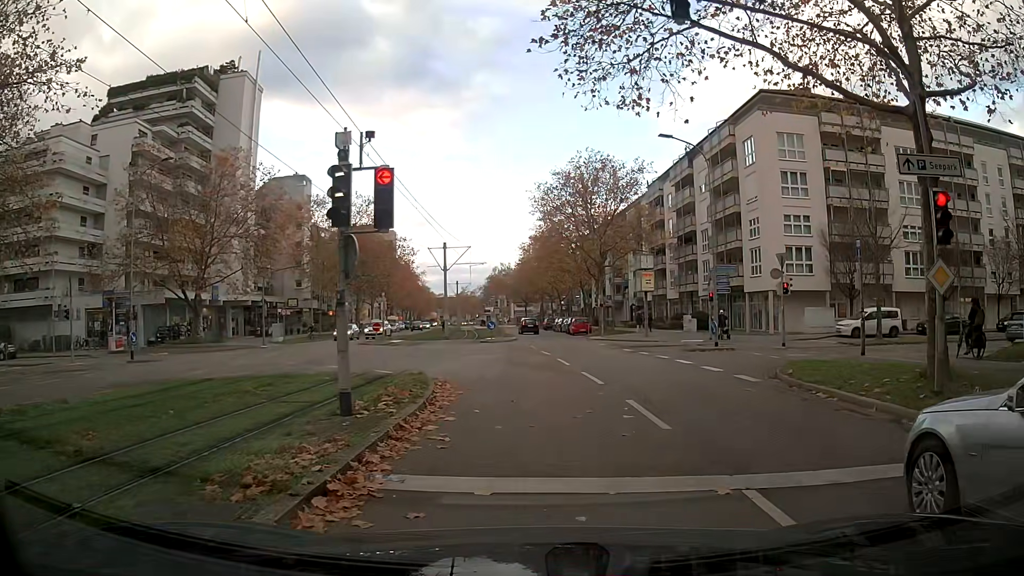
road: tertiary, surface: asphalt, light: Day
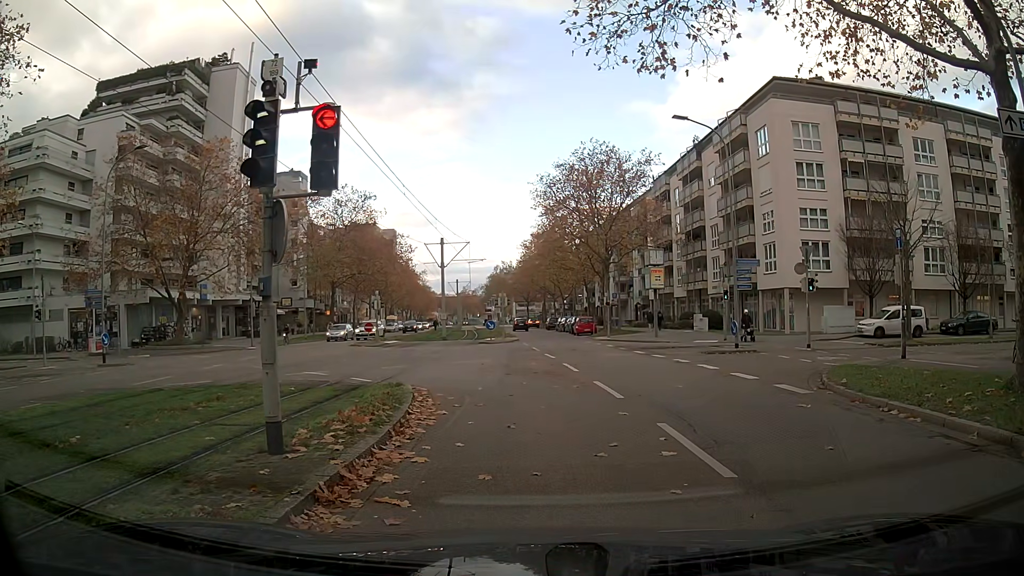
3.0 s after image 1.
(-0.1, +2.6) m; -2°
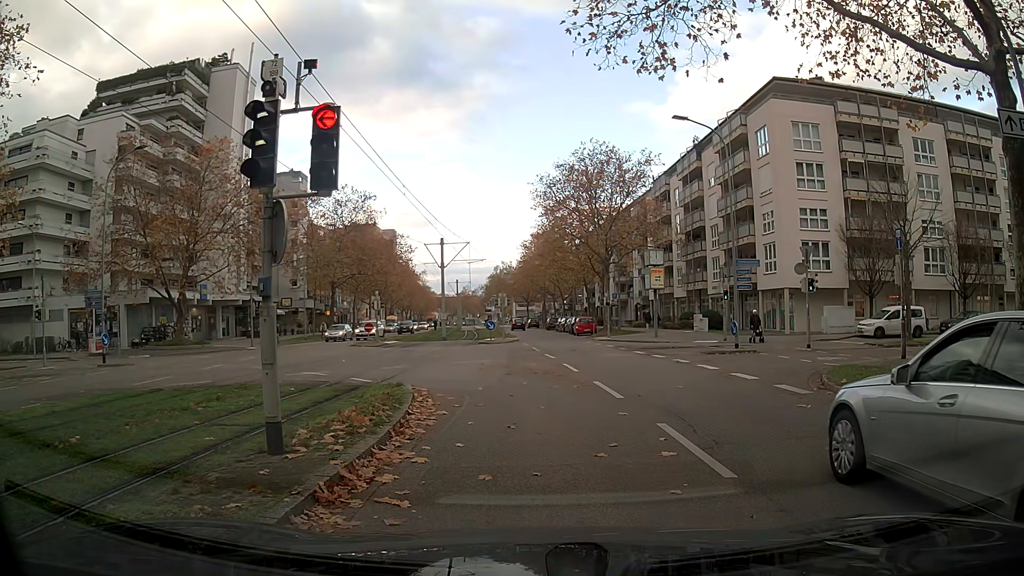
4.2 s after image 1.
(0.0, 0.0) m; 0°
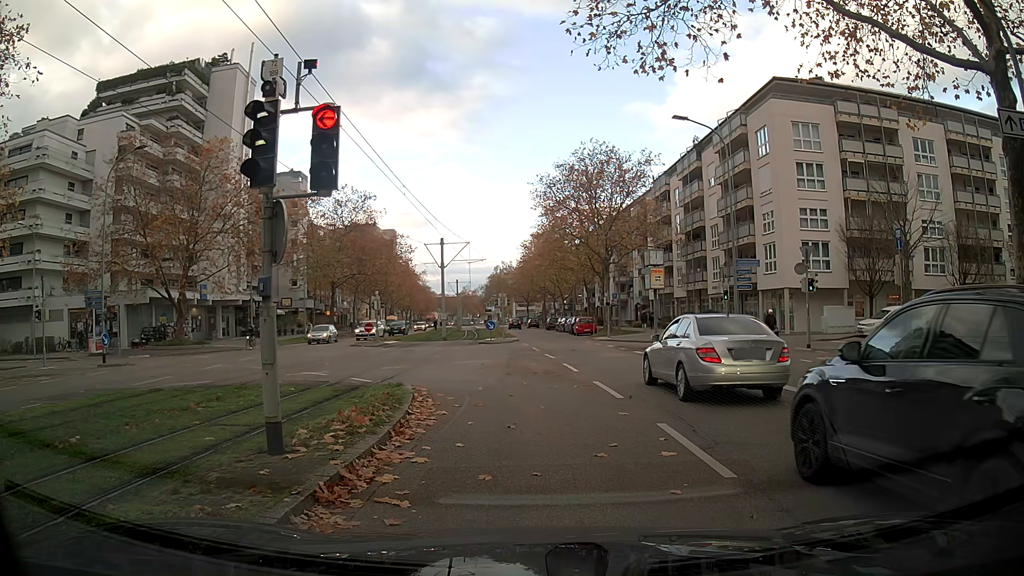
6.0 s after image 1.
(0.0, 0.0) m; 0°
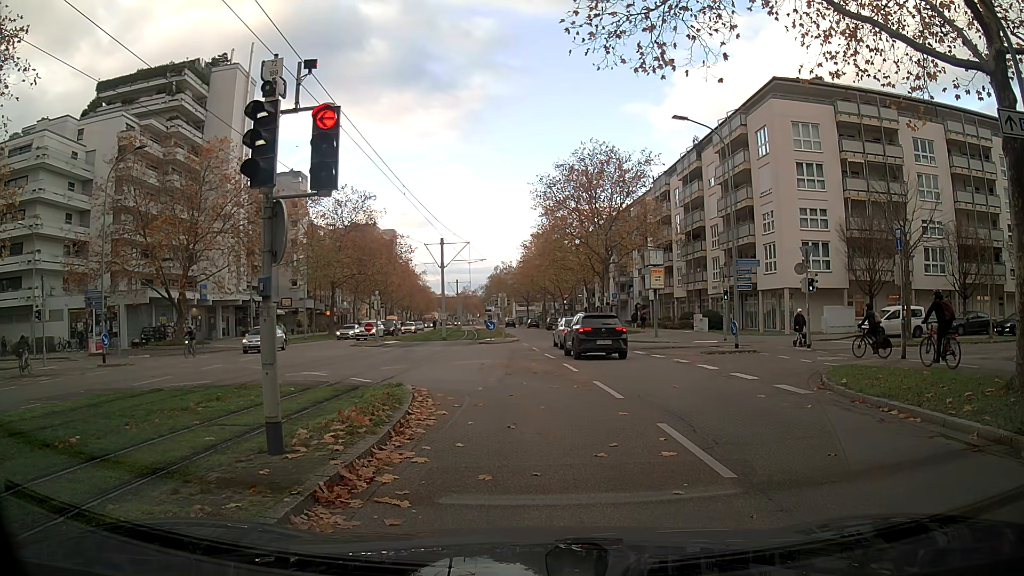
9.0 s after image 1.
(0.0, 0.0) m; 0°
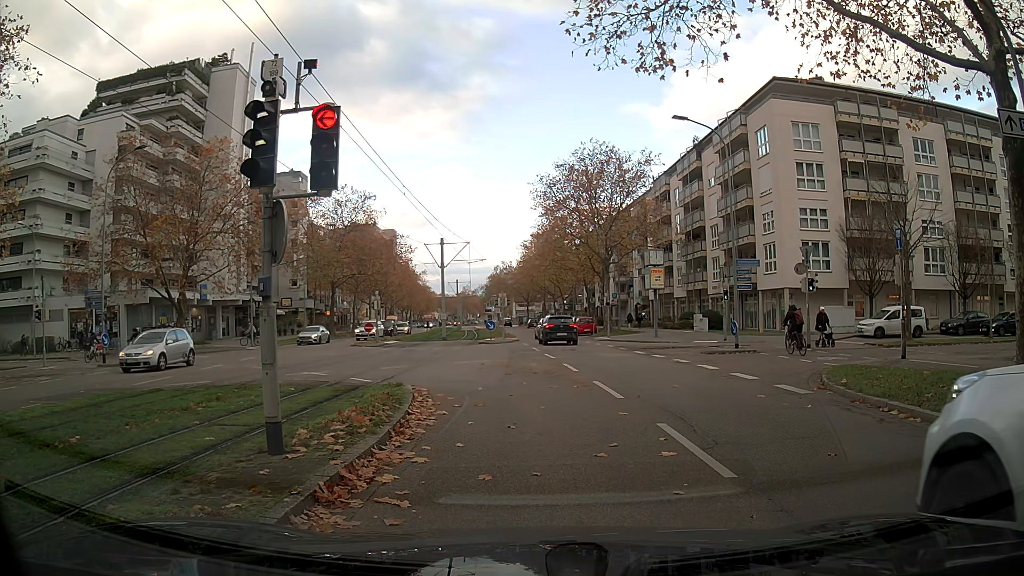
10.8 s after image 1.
(0.0, 0.0) m; 0°
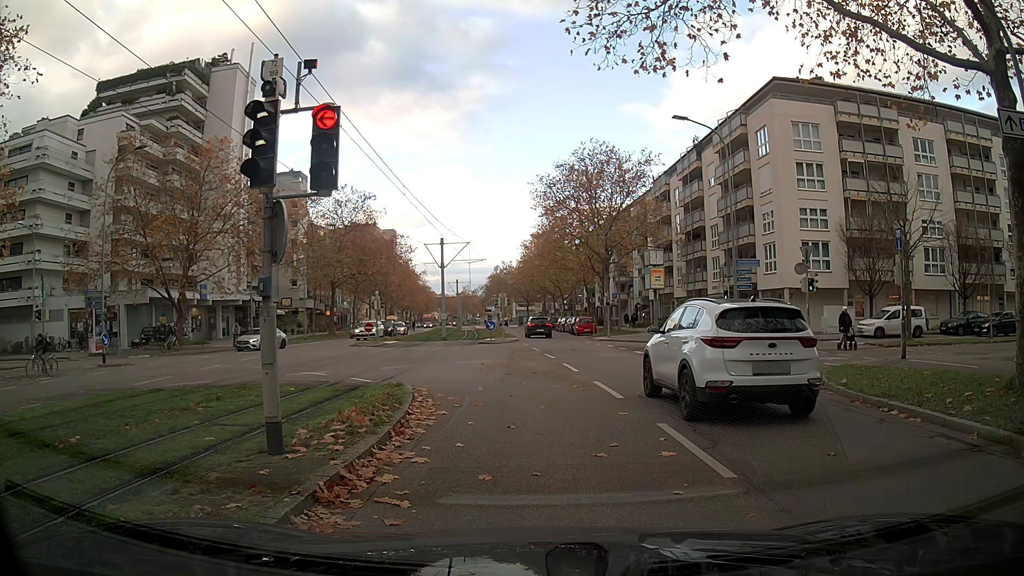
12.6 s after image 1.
(0.0, 0.0) m; 0°
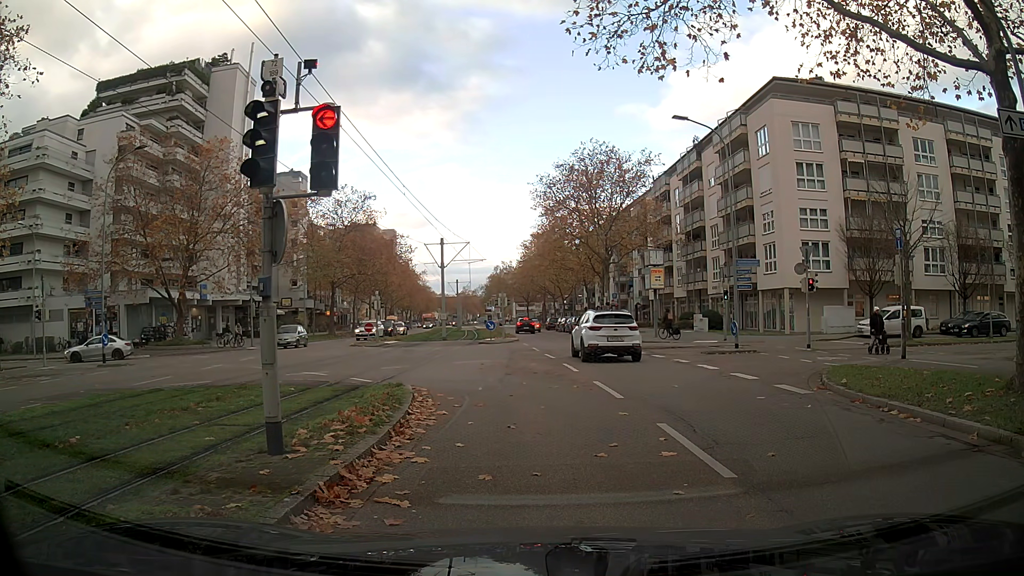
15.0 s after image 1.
(0.0, 0.0) m; 0°
(+1, +10) (-3, +19) (-11, +15) (-14, +6) (-14, -4) (-15, -14) (-16, -24) (-17, -34) (-17, -44) (-18, -54) m
